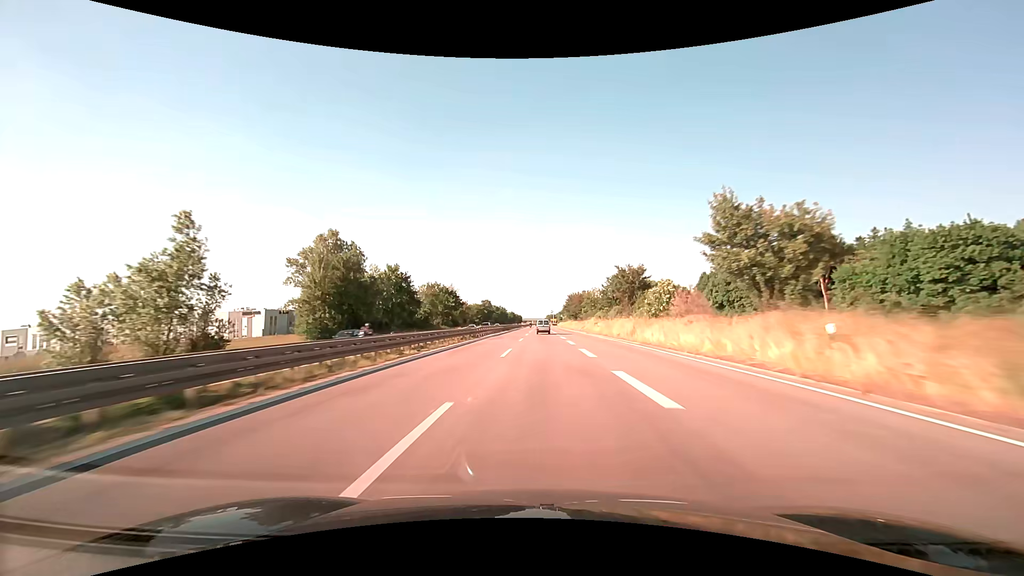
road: trunk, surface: asphalt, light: Day
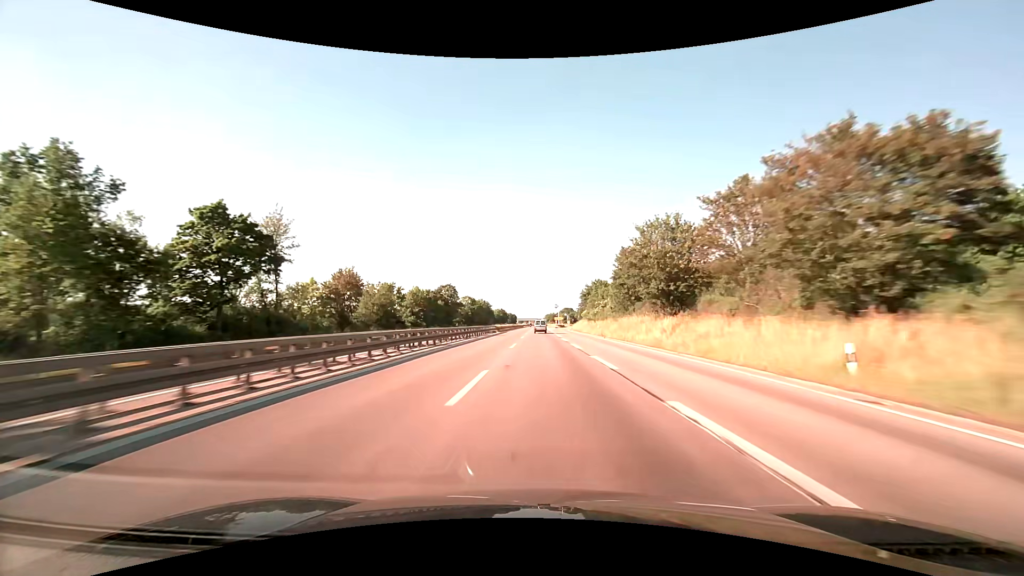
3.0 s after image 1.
(+0.2, +100.1) m; 0°
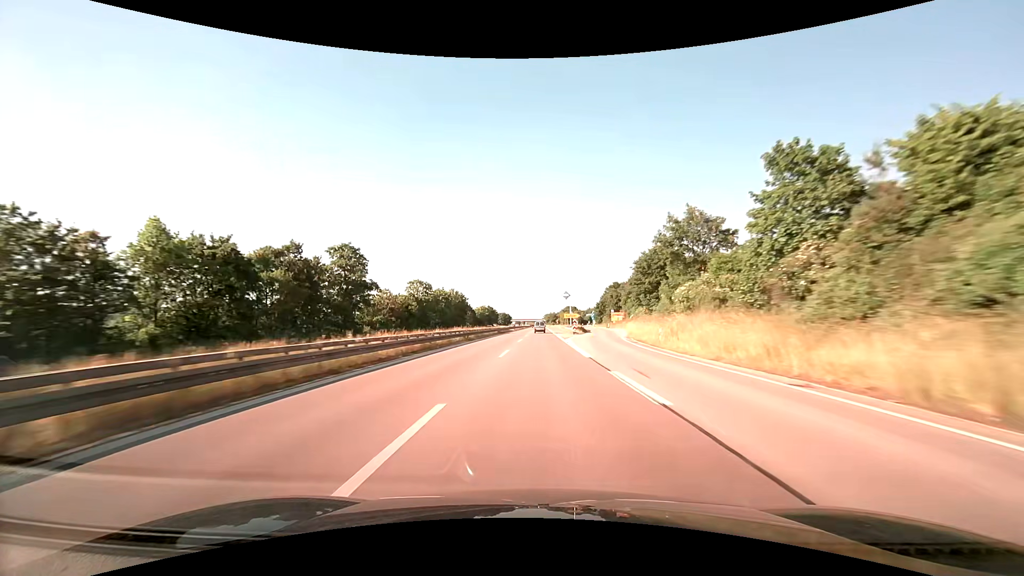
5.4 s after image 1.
(+0.3, +77.7) m; 0°
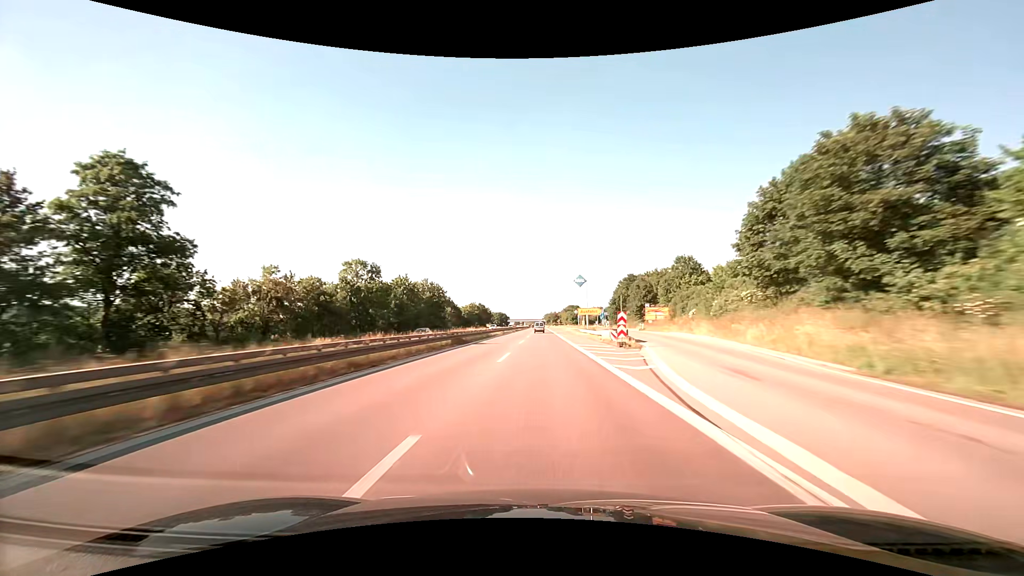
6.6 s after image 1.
(0.0, +38.3) m; 0°
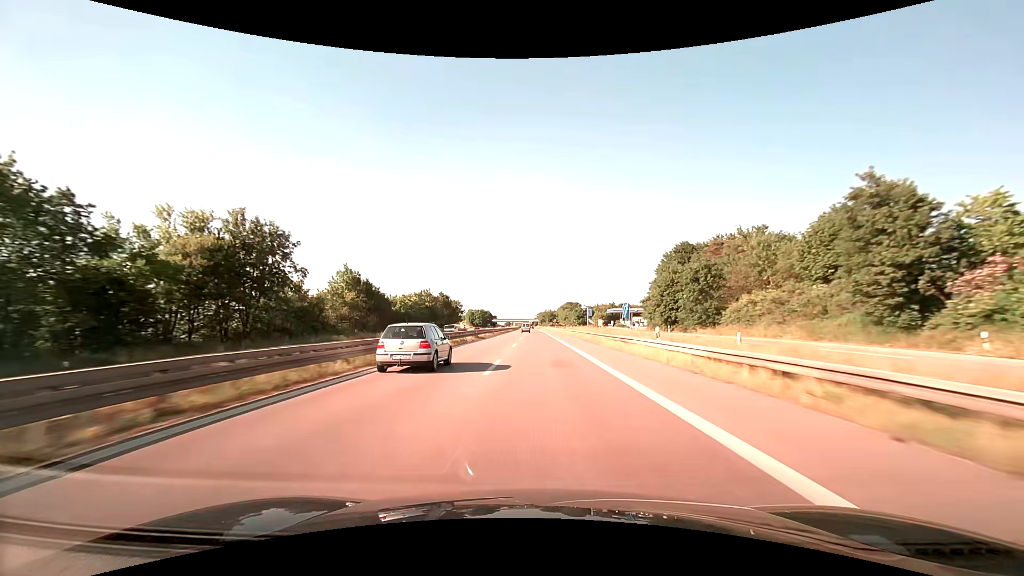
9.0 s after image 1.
(+0.6, +76.0) m; +1°
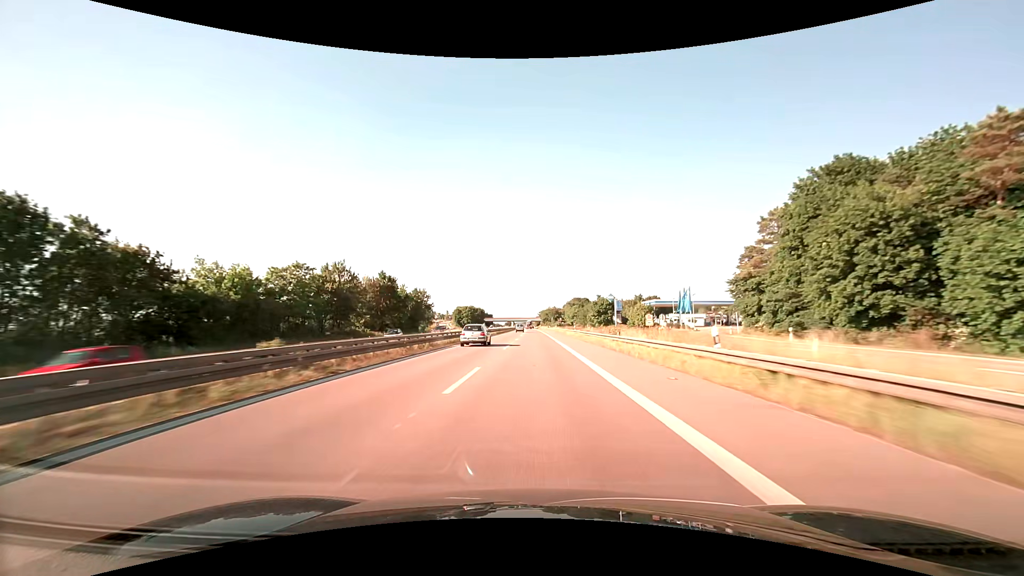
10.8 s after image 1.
(0.0, +57.7) m; 0°
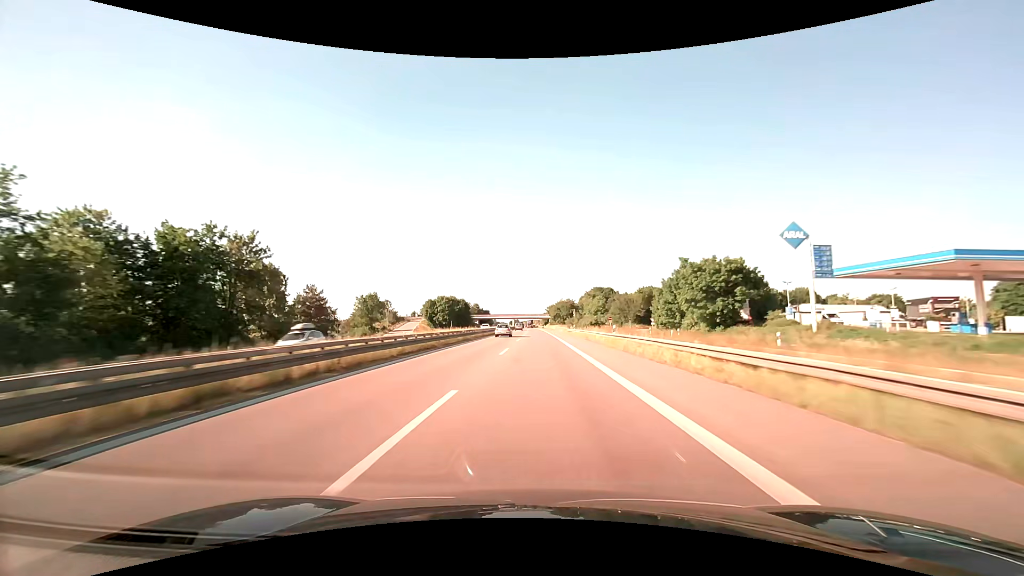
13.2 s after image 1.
(-0.6, +77.4) m; -1°
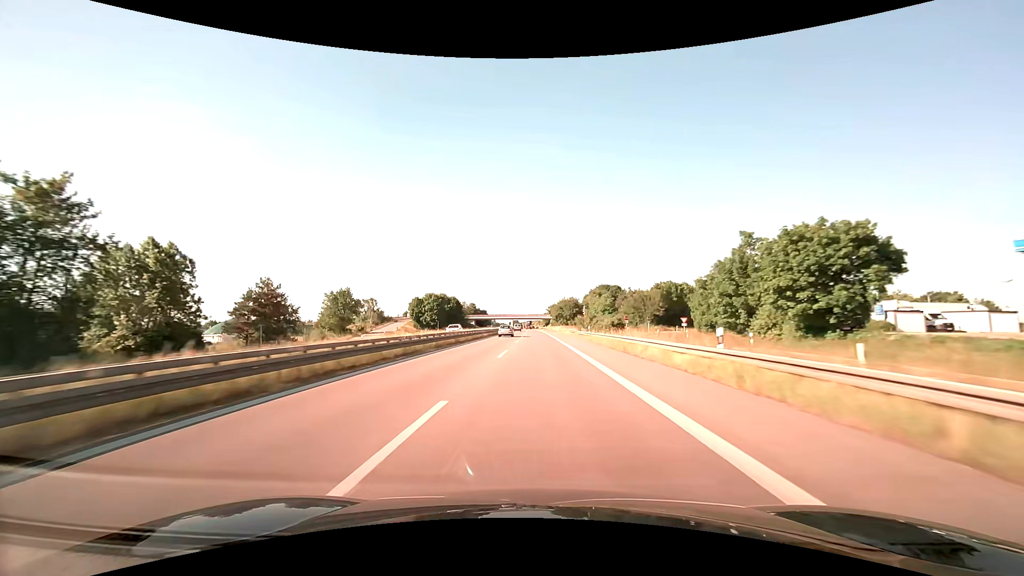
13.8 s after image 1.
(-0.1, +19.3) m; 0°
(0, +10) (0, +20) (0, +30) (0, +40) (0, +50) (0, +60) (0, +70) (0, +80) (-1, +90) (-1, +100) m
